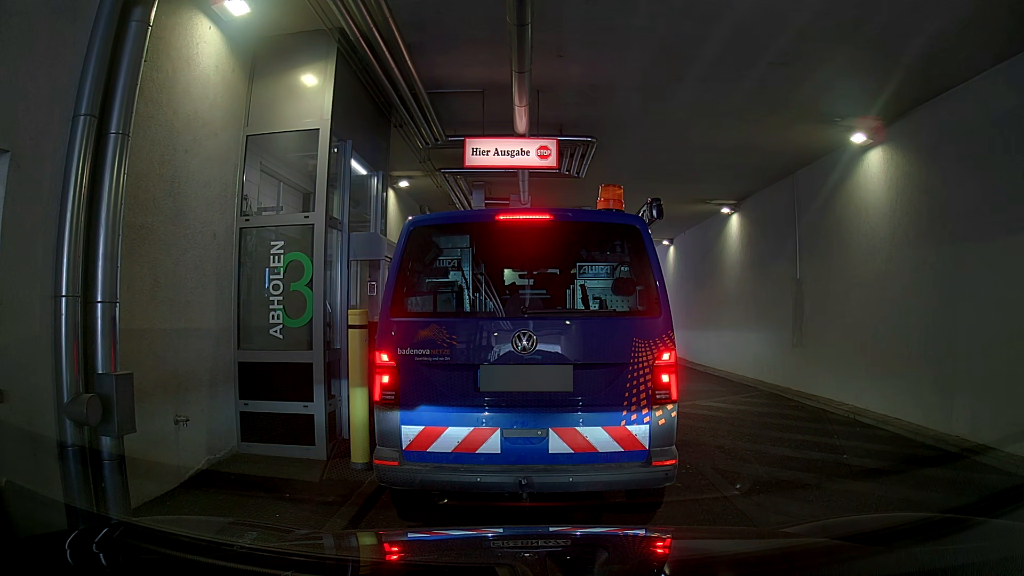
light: Day
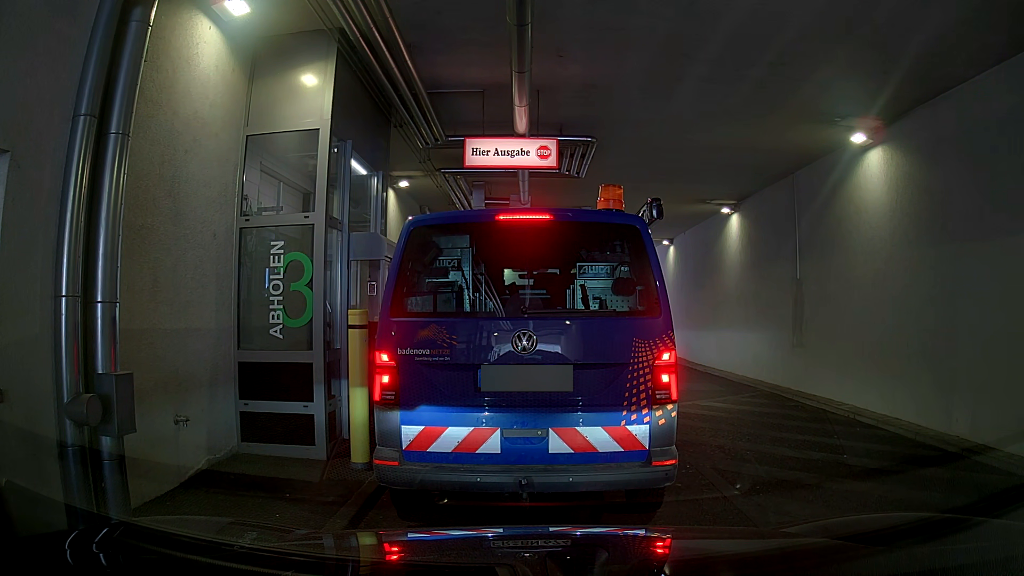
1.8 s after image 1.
(0.0, 0.0) m; 0°
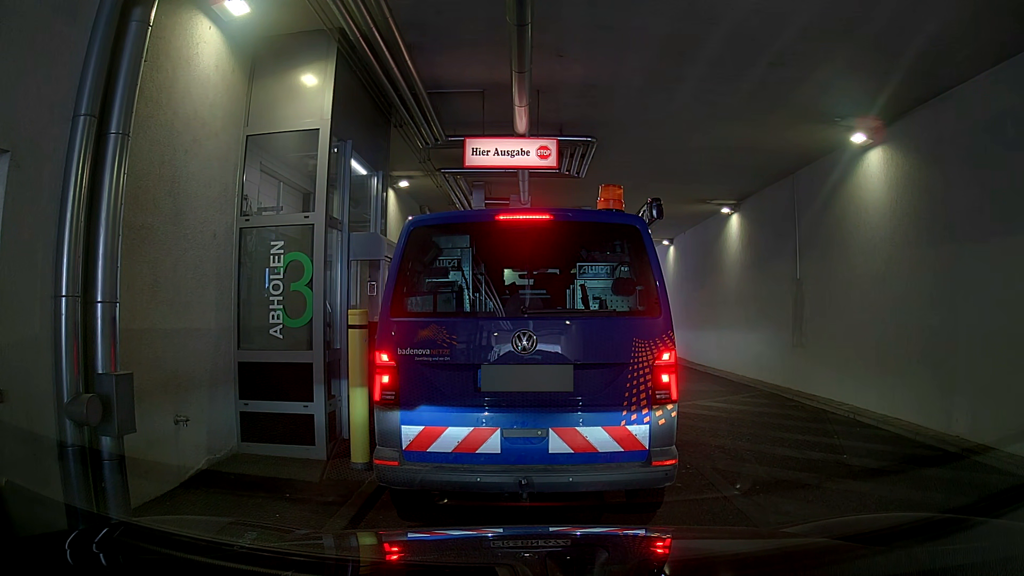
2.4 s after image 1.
(0.0, 0.0) m; 0°
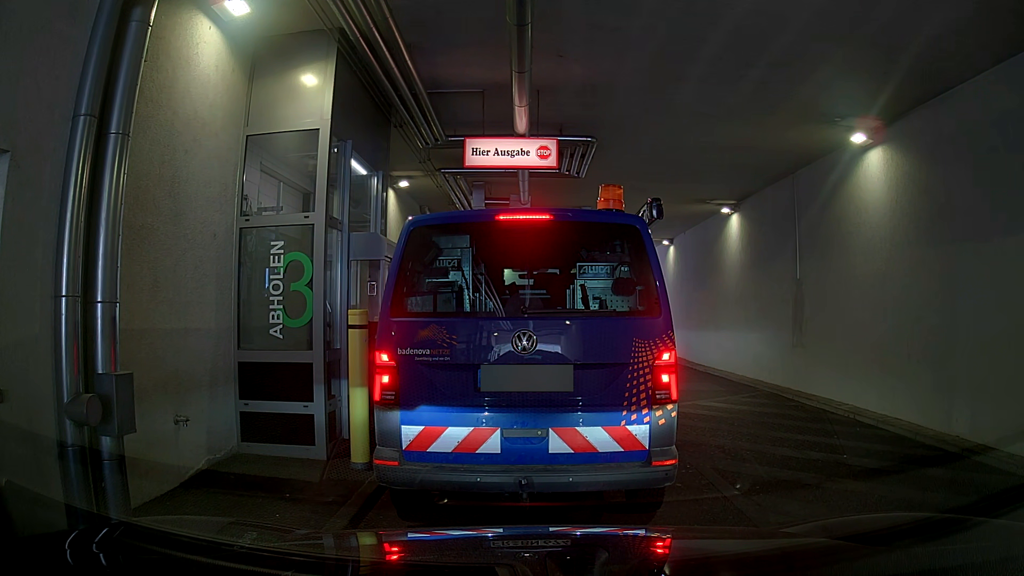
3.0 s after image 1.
(0.0, 0.0) m; 0°
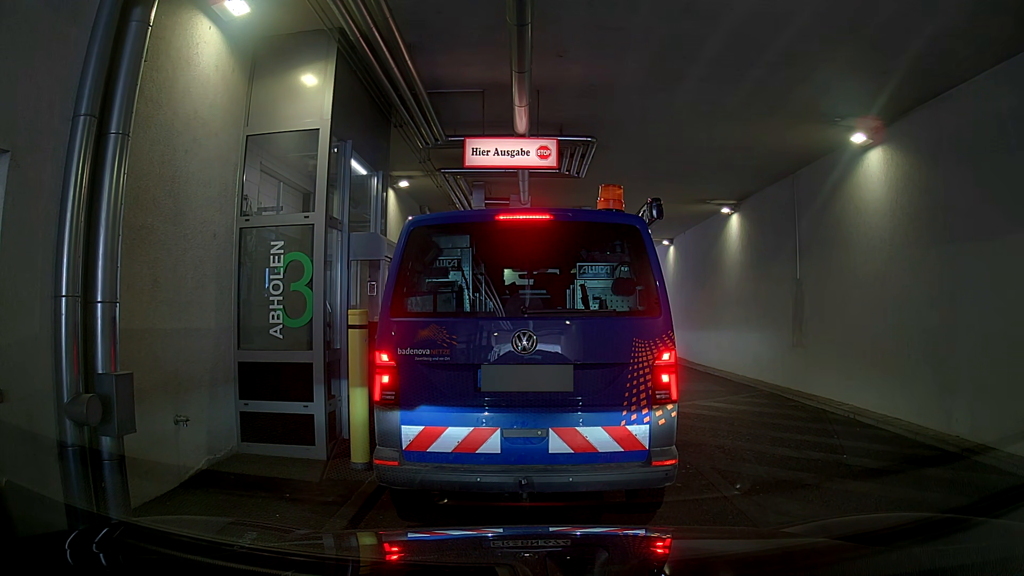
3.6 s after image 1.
(0.0, 0.0) m; 0°
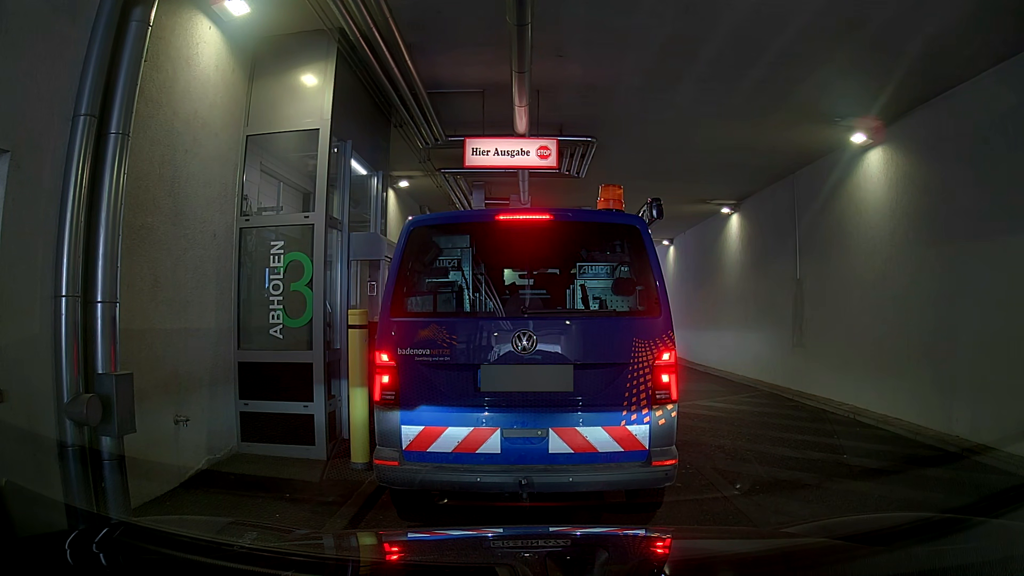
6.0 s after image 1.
(0.0, 0.0) m; 0°
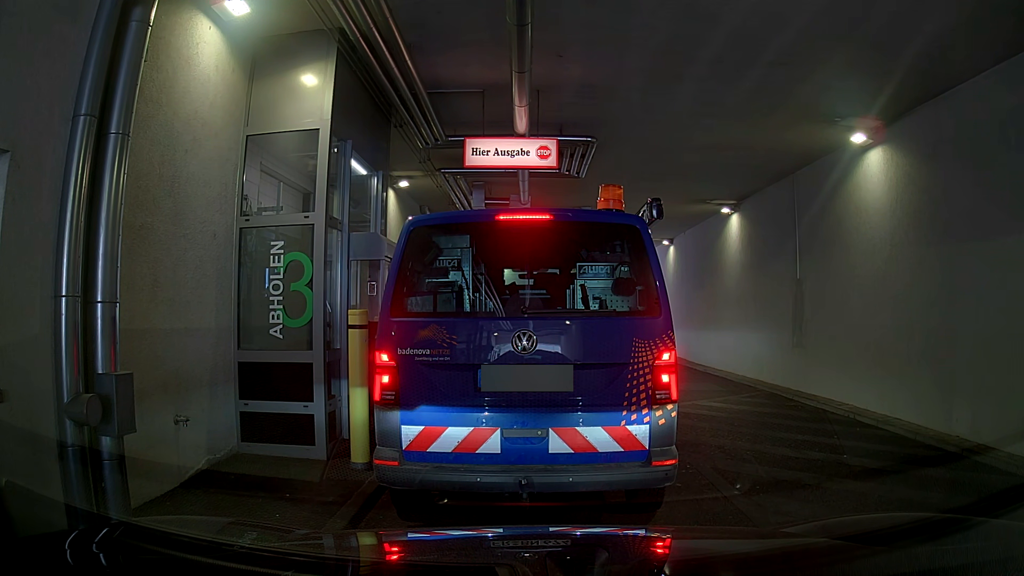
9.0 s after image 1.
(0.0, 0.0) m; 0°
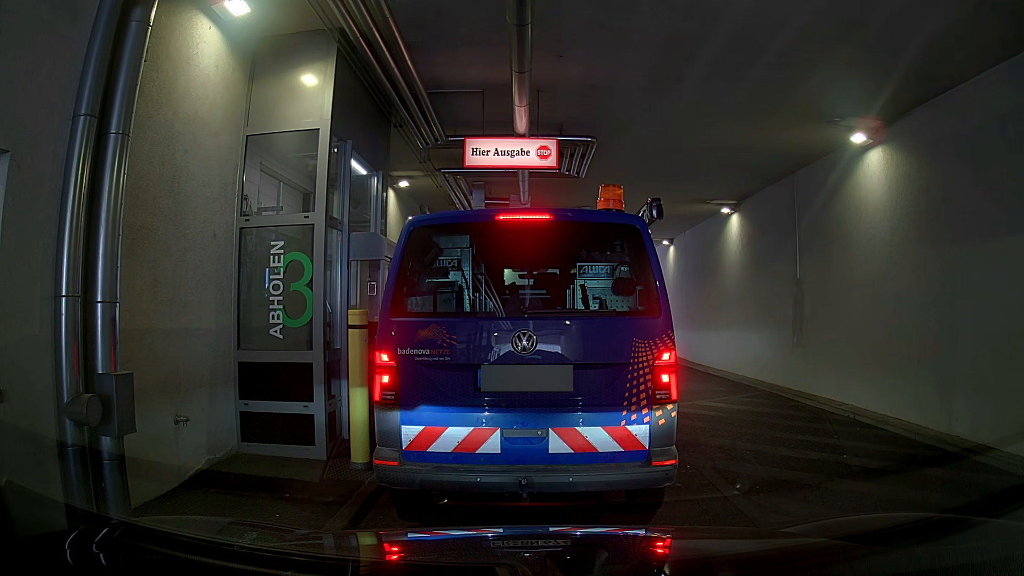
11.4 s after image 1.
(0.0, 0.0) m; 0°
